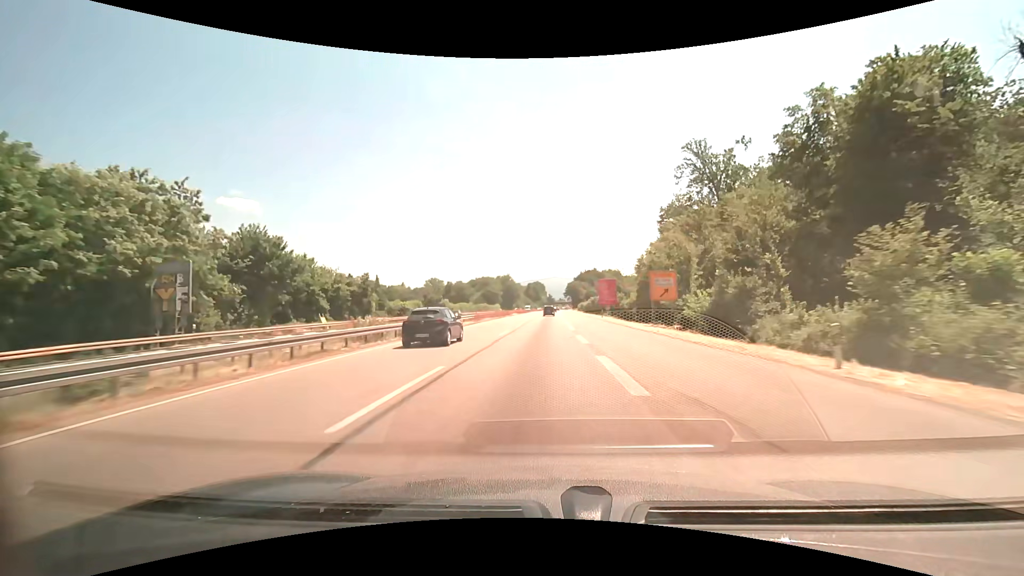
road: trunk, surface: asphalt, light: Day
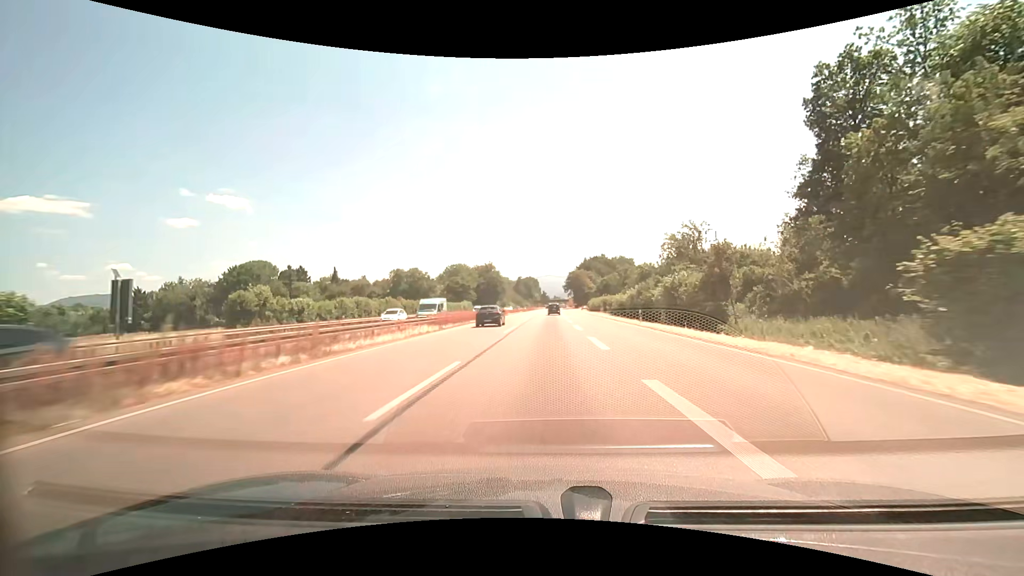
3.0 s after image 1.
(+0.5, +73.6) m; +1°
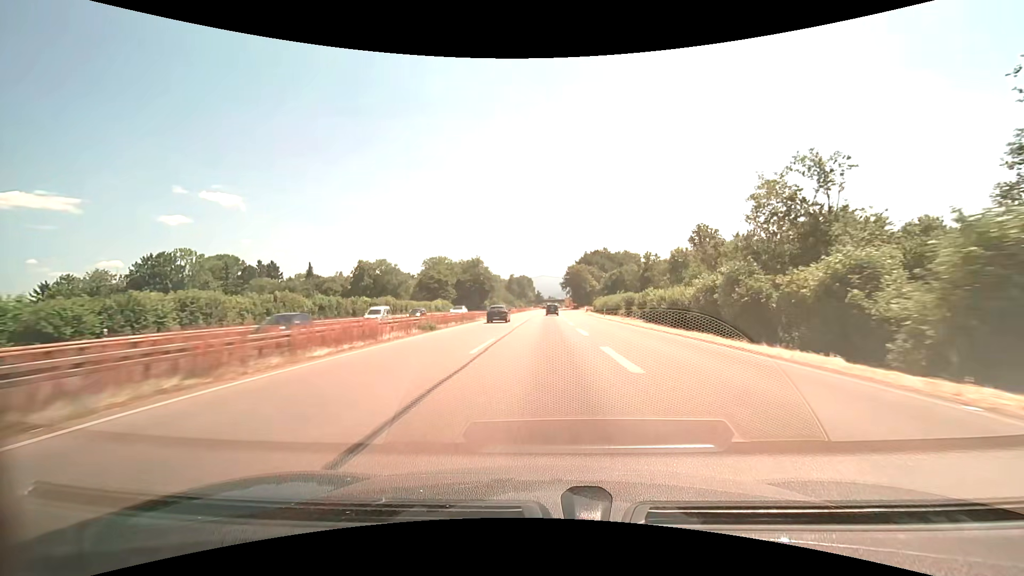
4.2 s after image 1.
(+0.1, +29.0) m; +1°
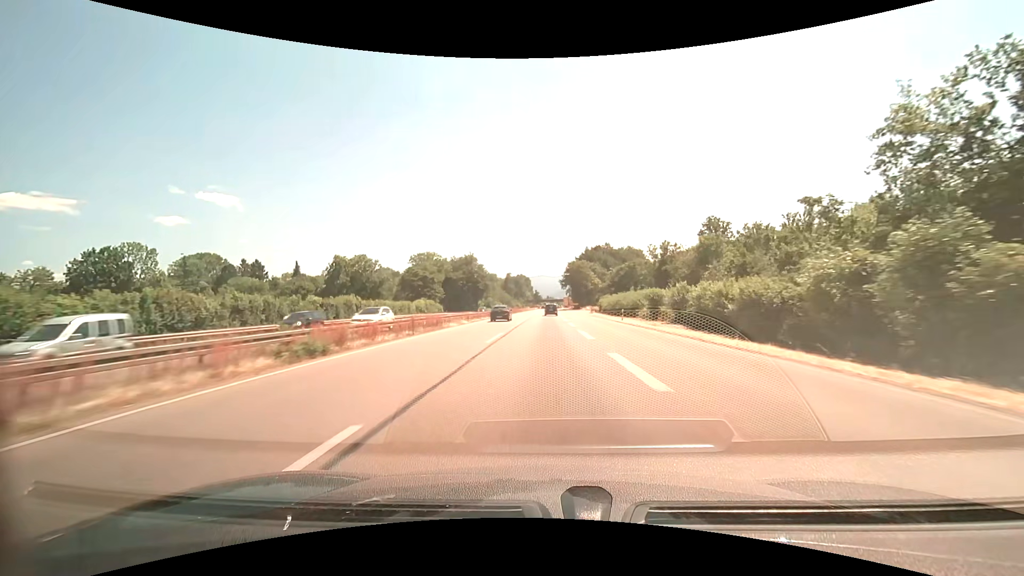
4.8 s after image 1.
(+0.1, +14.3) m; 0°
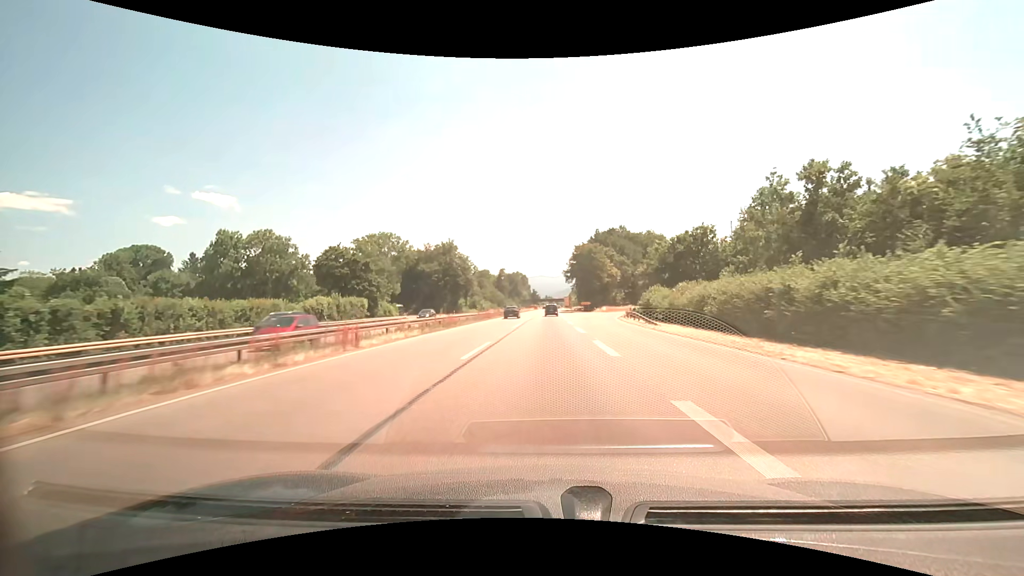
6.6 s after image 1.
(+0.1, +42.7) m; 0°
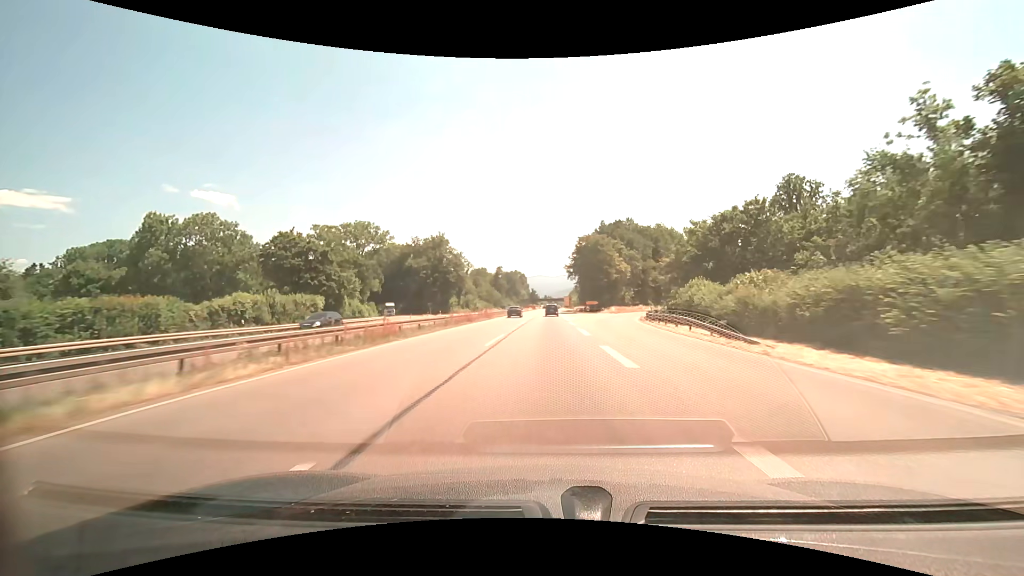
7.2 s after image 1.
(0.0, +14.2) m; 0°
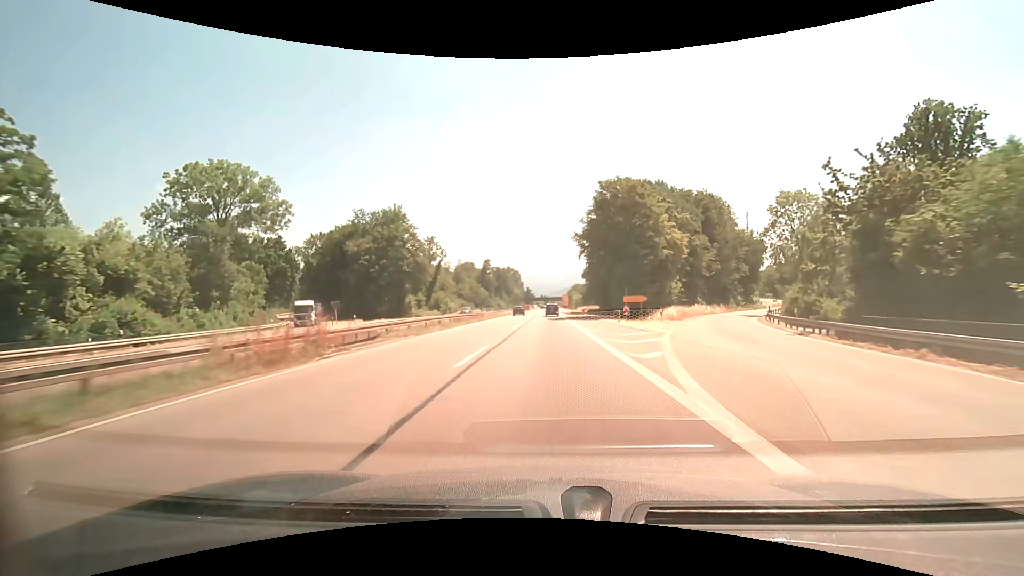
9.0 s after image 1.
(+0.2, +42.5) m; +1°
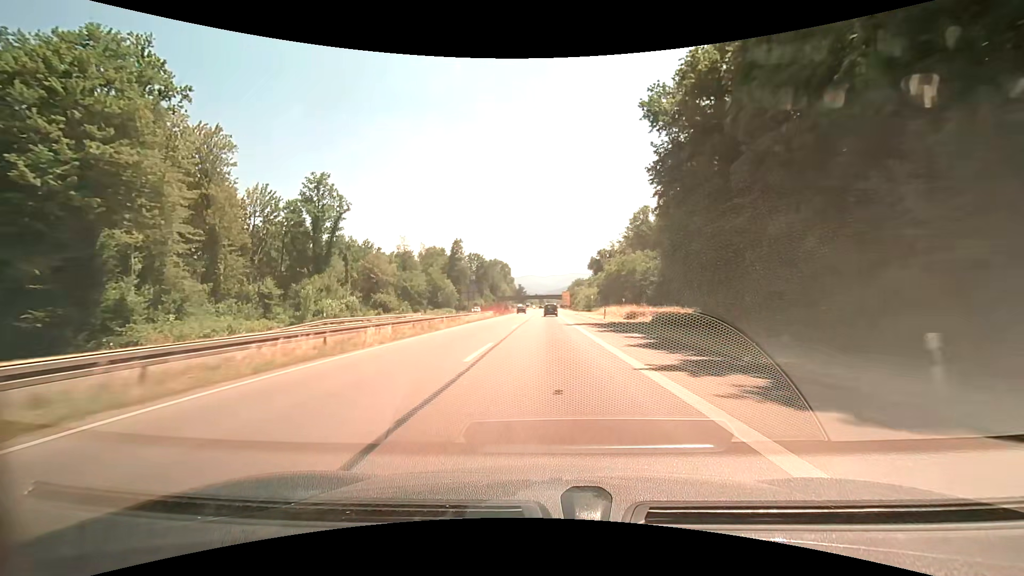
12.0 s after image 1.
(+0.2, +71.1) m; +1°
(0, +10) (0, +20) (0, +30) (0, +40) (0, +50) (0, +60) (0, +70) (0, +80) (0, +90) (0, +100) m
